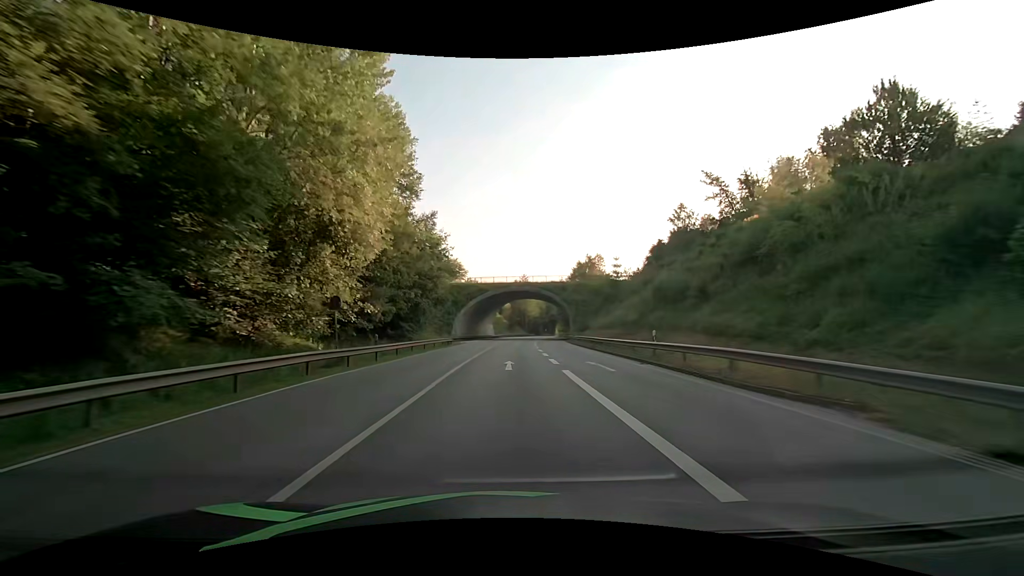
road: primary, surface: asphalt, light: Day
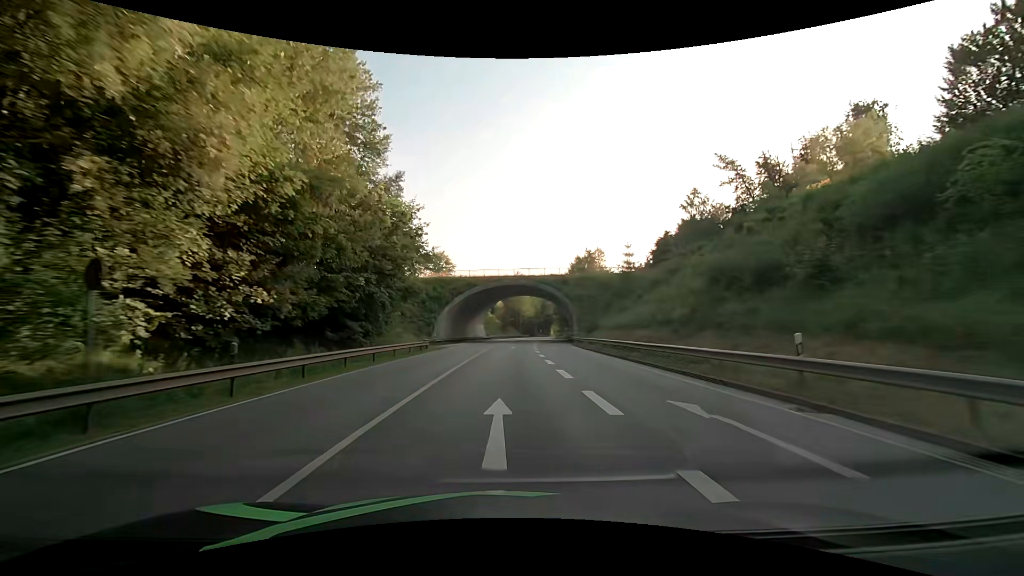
(+0.1, +11.8) m; +1°
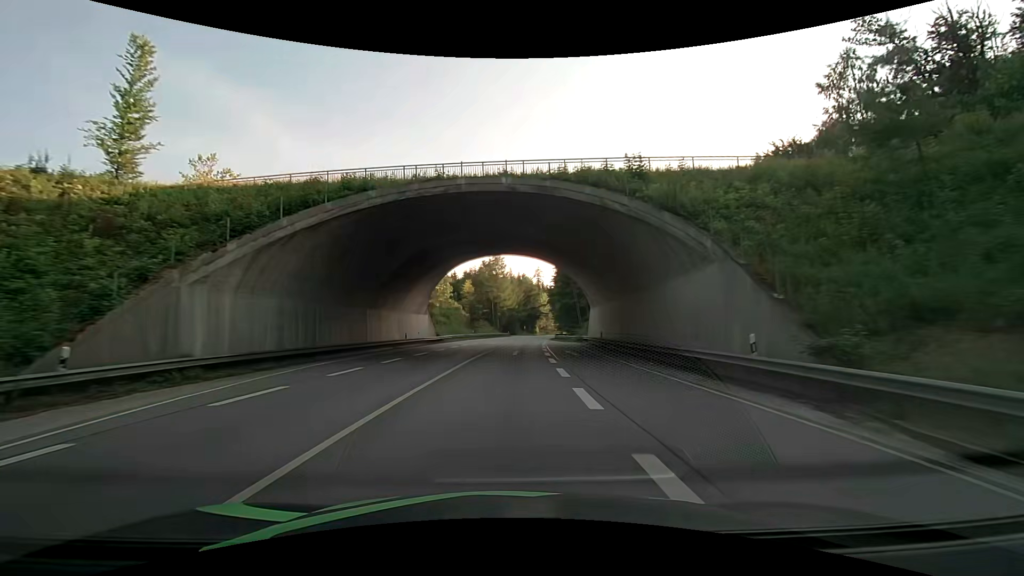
(+1.2, +47.8) m; +3°
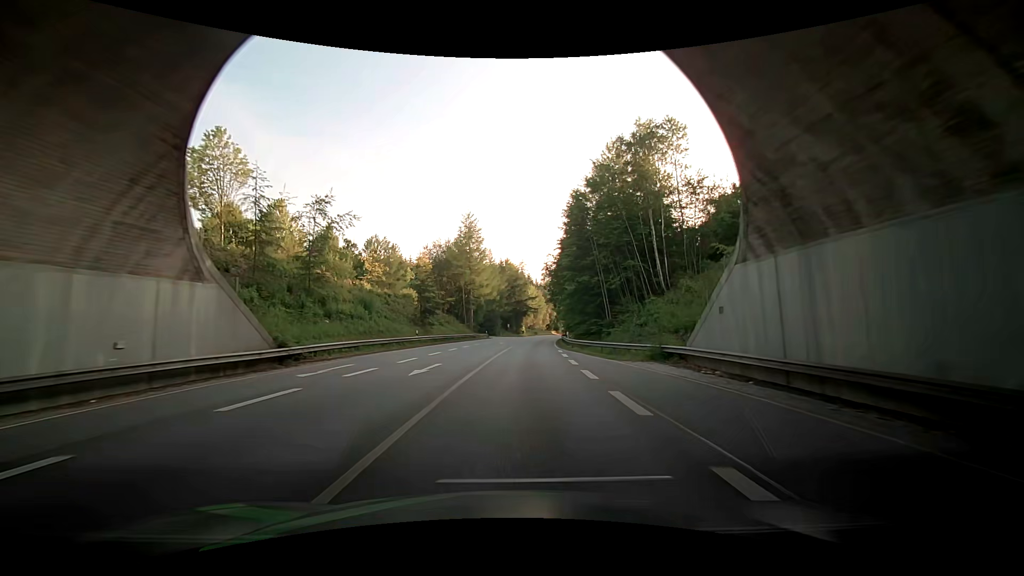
(+0.3, +36.7) m; +2°
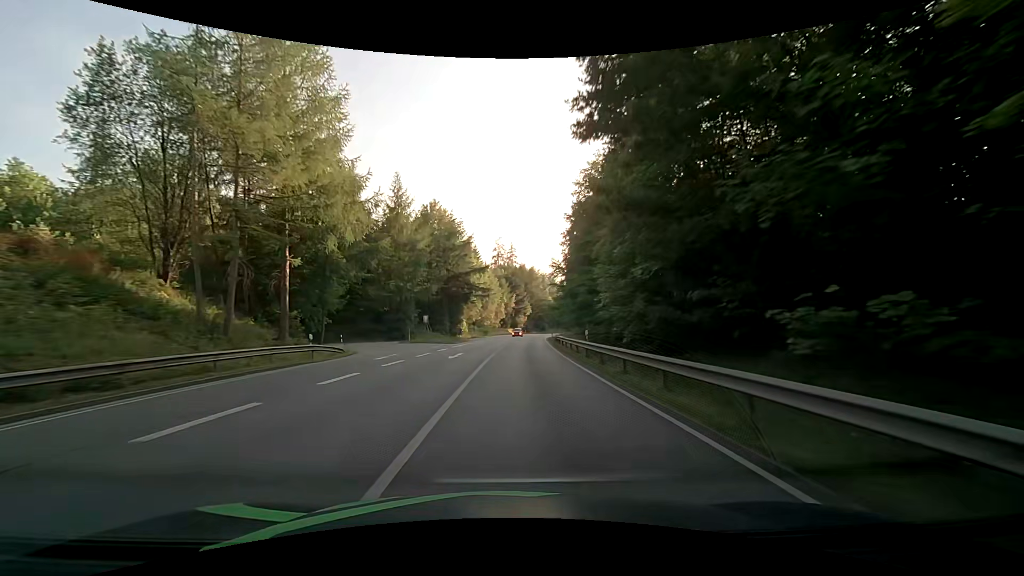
(+3.4, +61.9) m; +6°
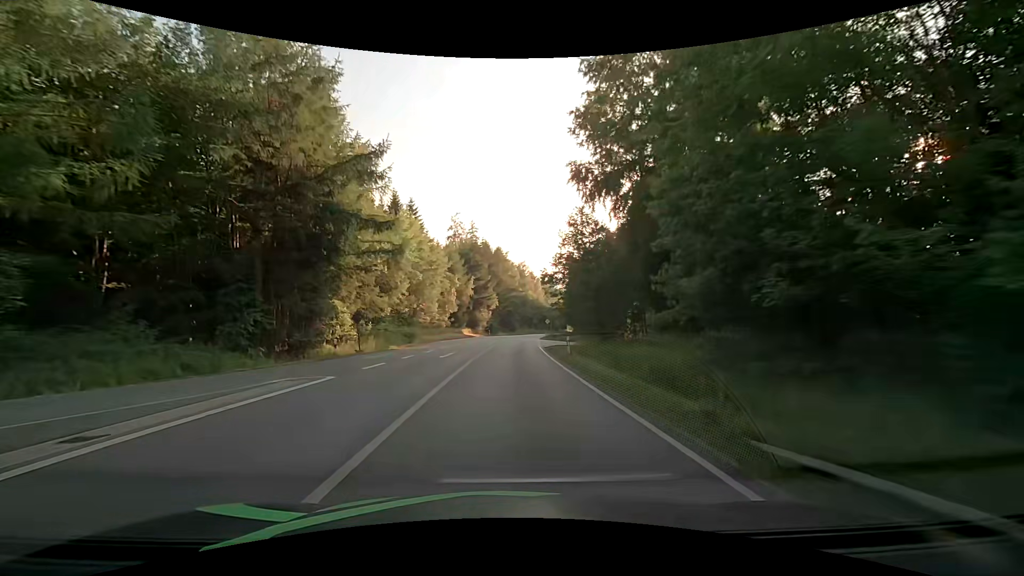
(+1.9, +48.8) m; +5°
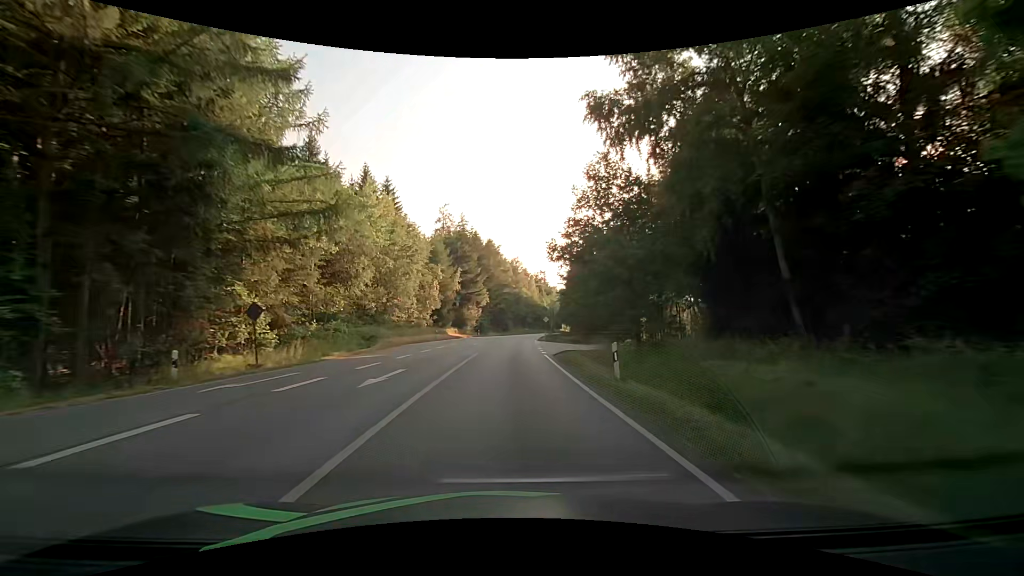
(0.0, +12.1) m; 0°
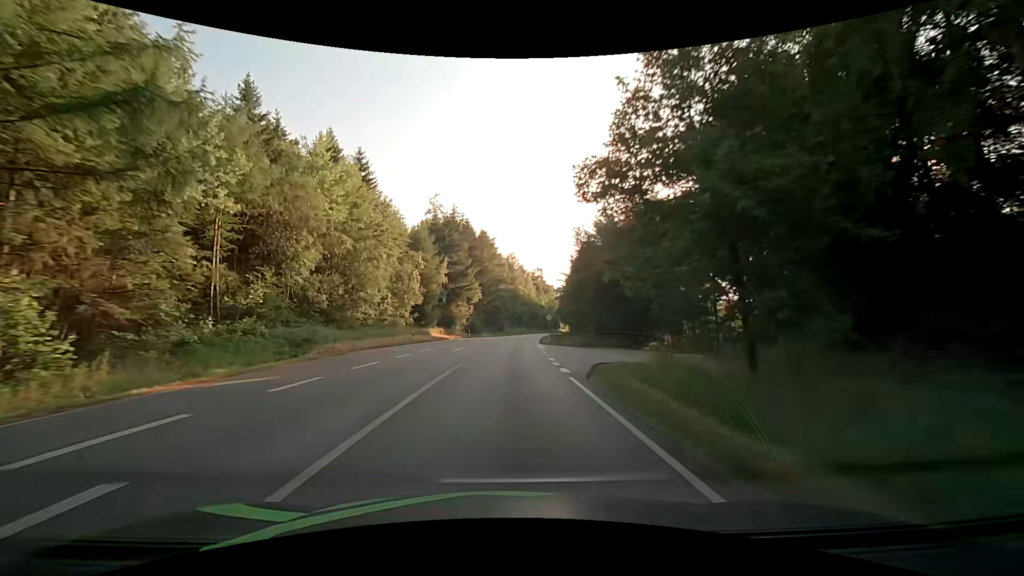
(+0.1, +12.0) m; 0°
(0, +10) (0, +20) (0, +30) (+1, +40) (+1, +50) (+2, +60) (+3, +70) (+4, +80) (+5, +90) (+6, +100) m
